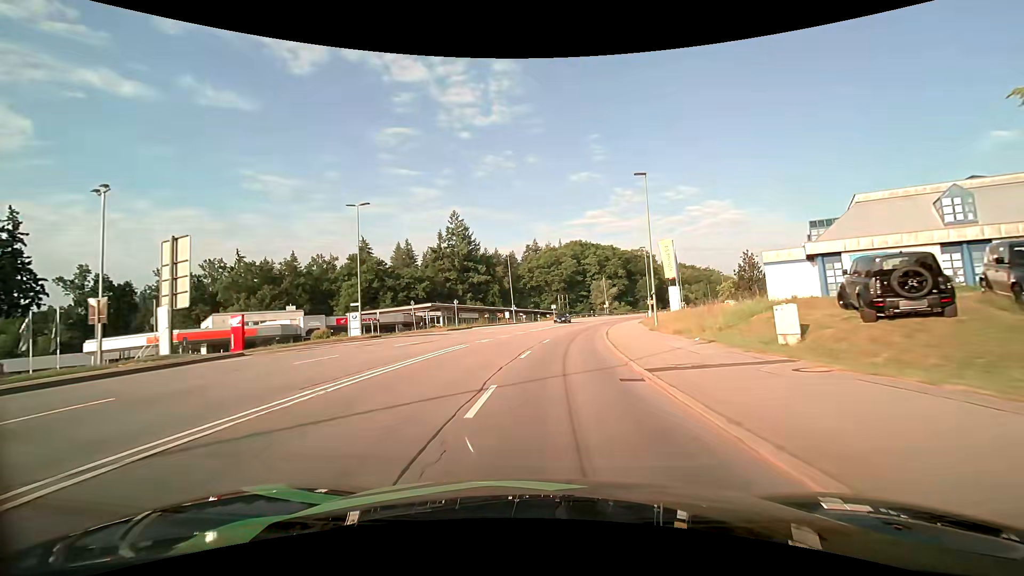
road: secondary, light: Day
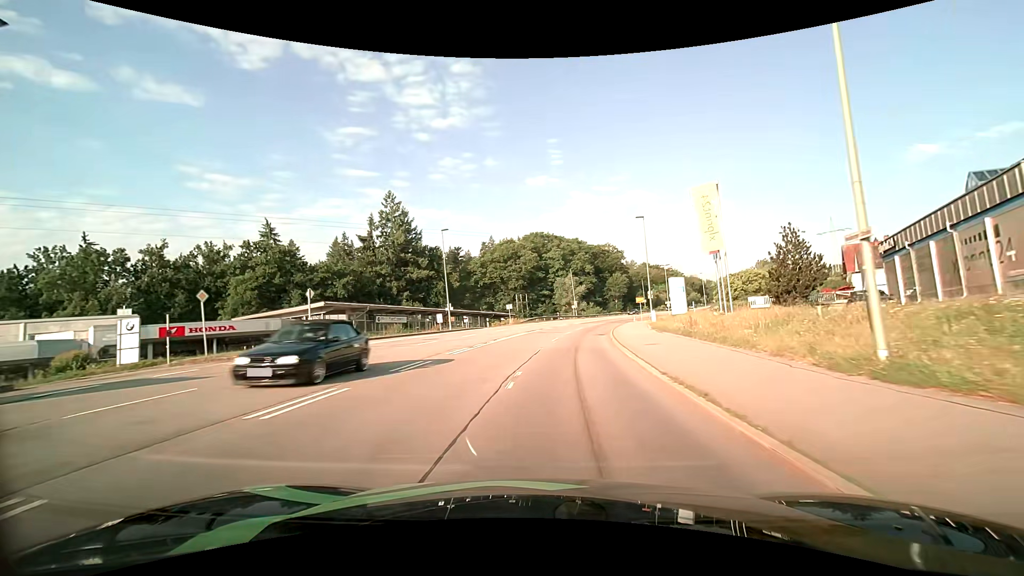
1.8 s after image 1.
(+0.9, +24.3) m; +5°
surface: asphalt
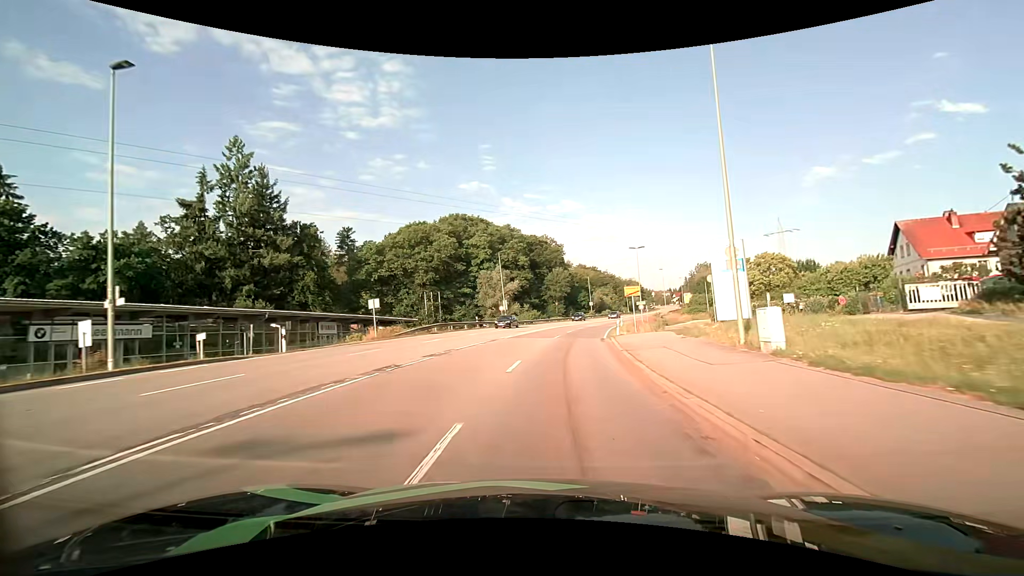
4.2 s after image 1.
(+2.3, +33.0) m; +8°
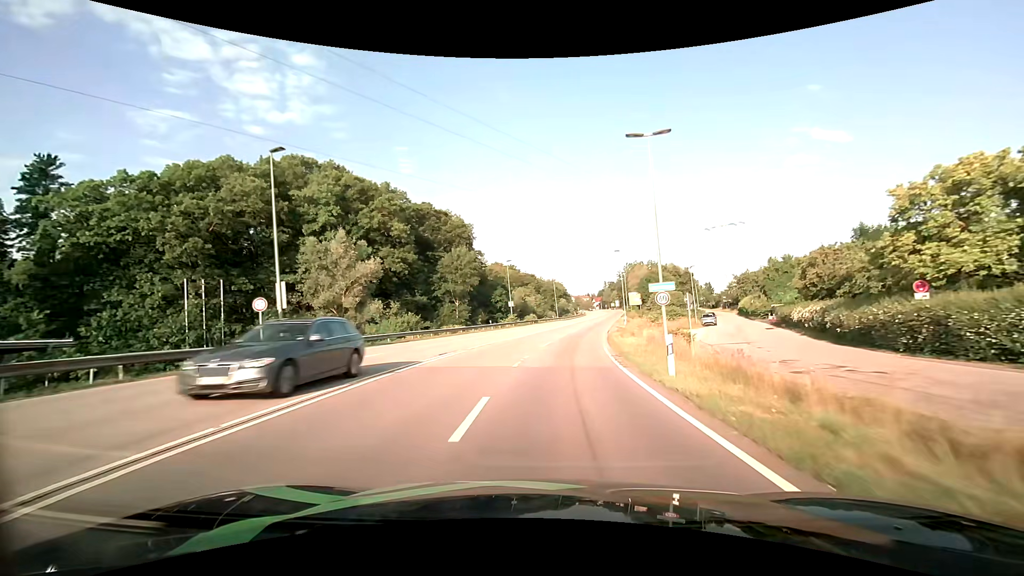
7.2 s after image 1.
(+3.4, +42.2) m; +9°
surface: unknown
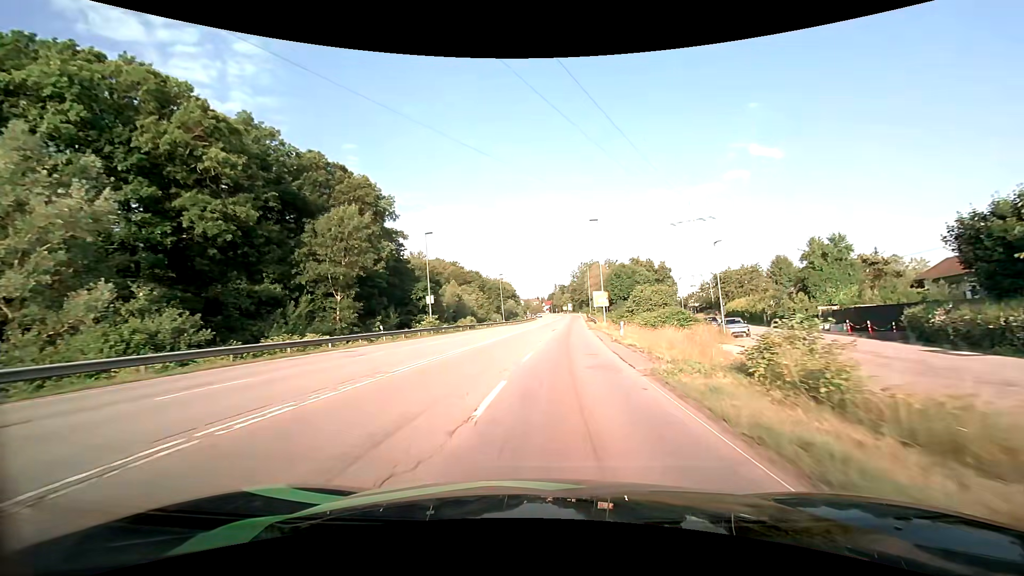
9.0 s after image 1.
(+1.4, +26.2) m; +6°
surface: asphalt
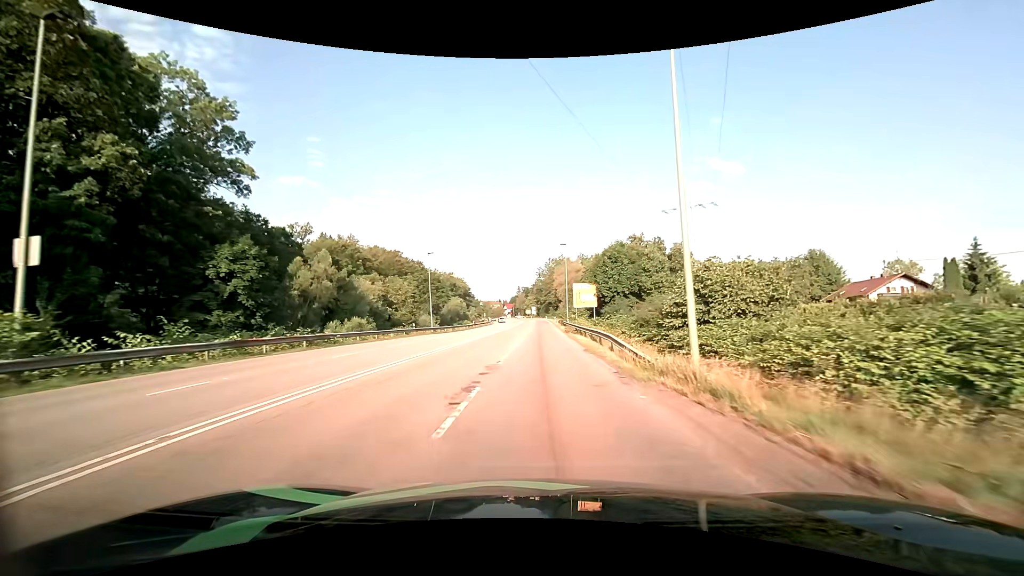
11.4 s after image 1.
(+1.8, +35.3) m; +4°
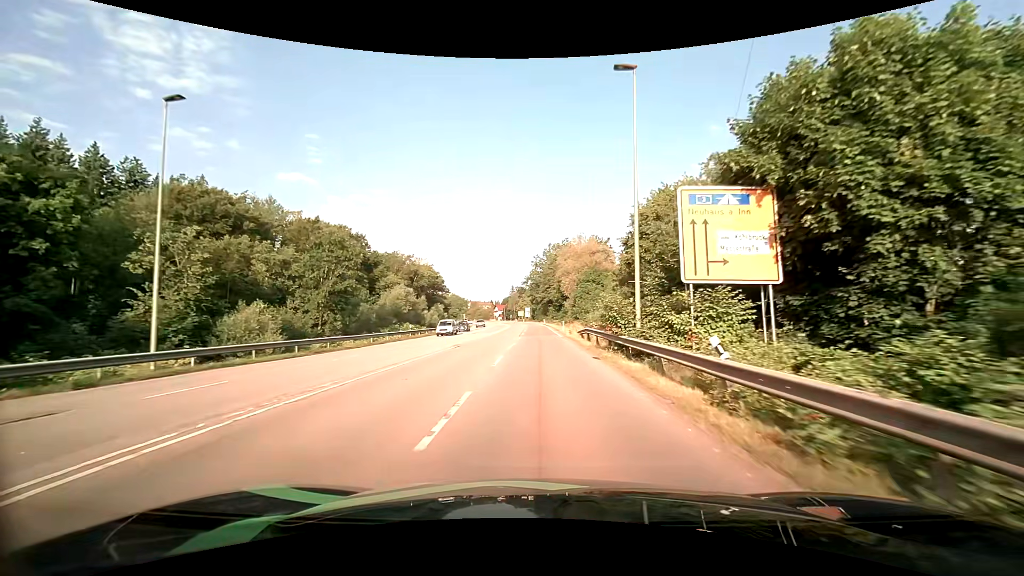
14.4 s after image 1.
(0.0, +44.9) m; 0°
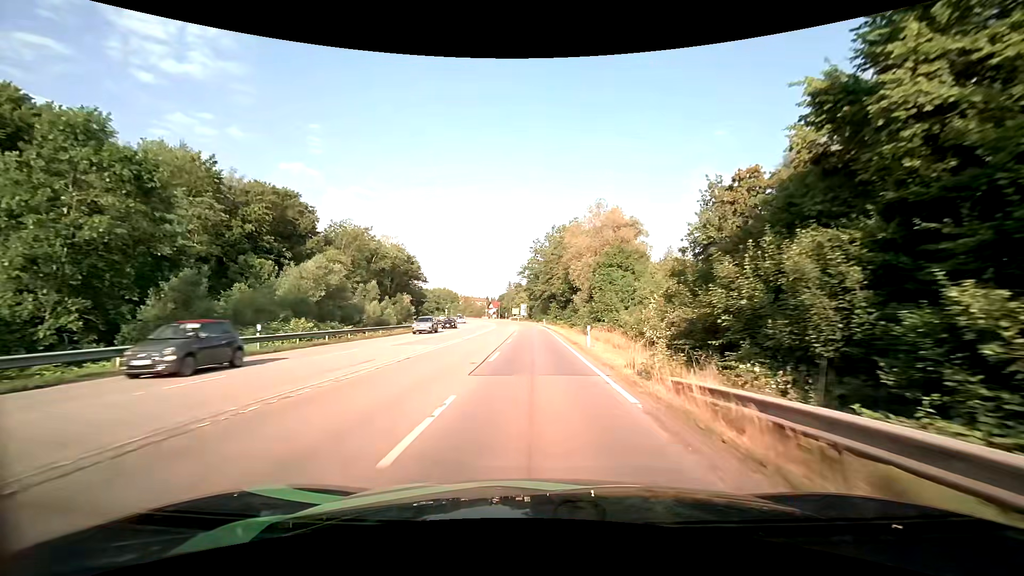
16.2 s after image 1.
(0.0, +27.4) m; 0°
(0, +10) (0, +20) (0, +30) (0, +40) (0, +50) (-1, +60) (-1, +70) (-2, +80) (-3, +90) (-4, +100) m
